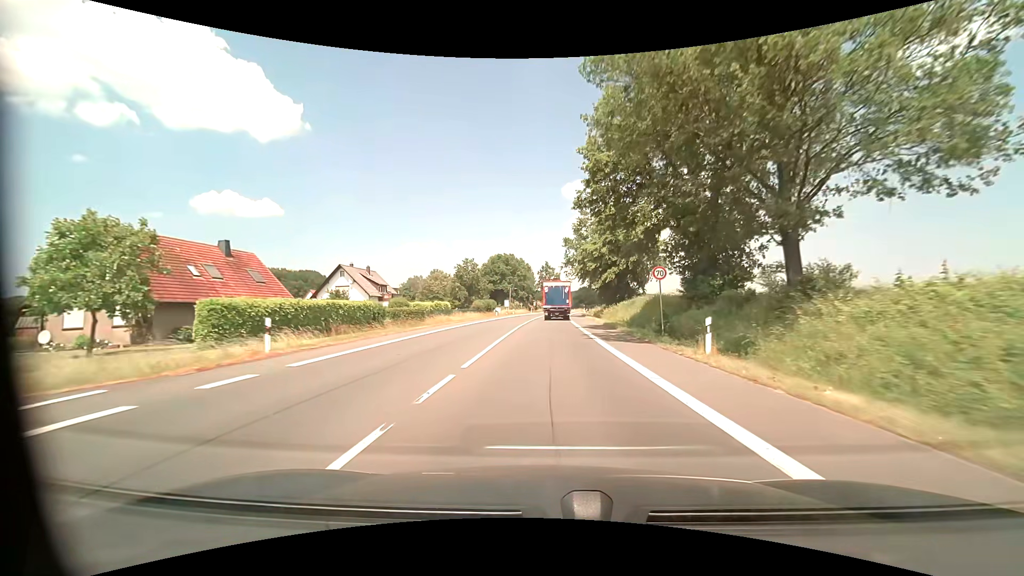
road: primary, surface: asphalt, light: Day
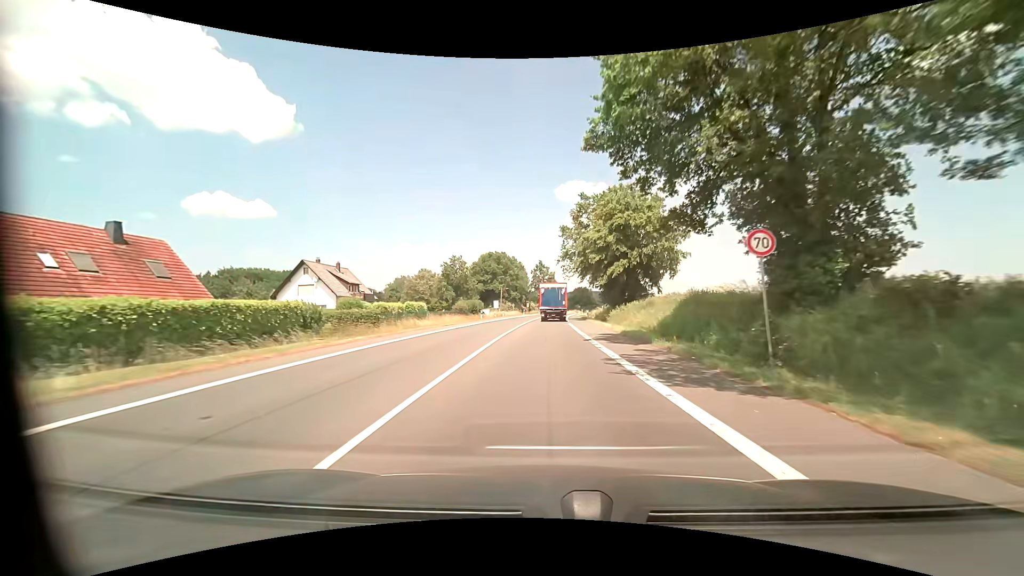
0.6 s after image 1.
(+0.1, +10.7) m; +1°
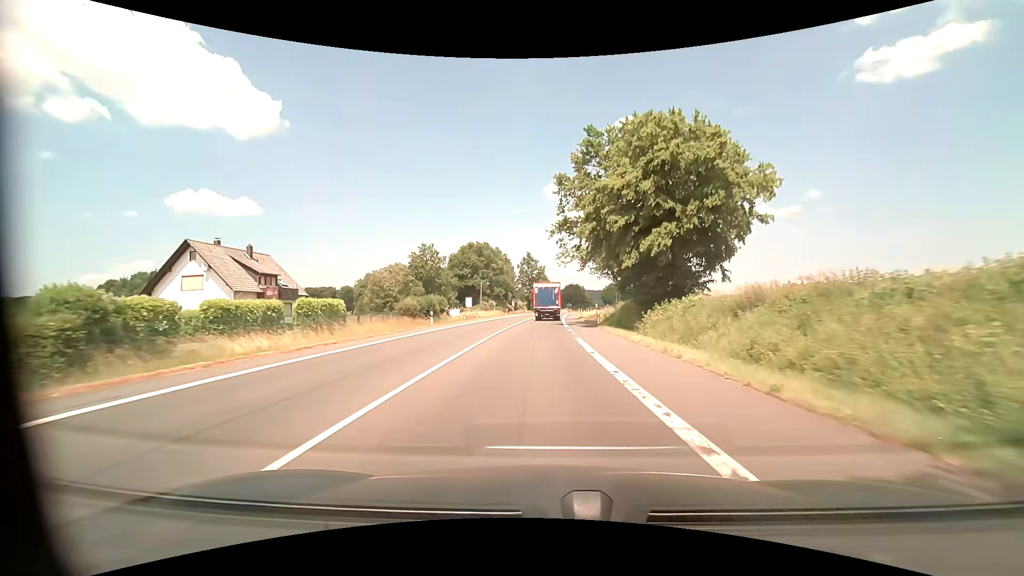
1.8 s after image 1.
(+0.2, +21.2) m; +1°
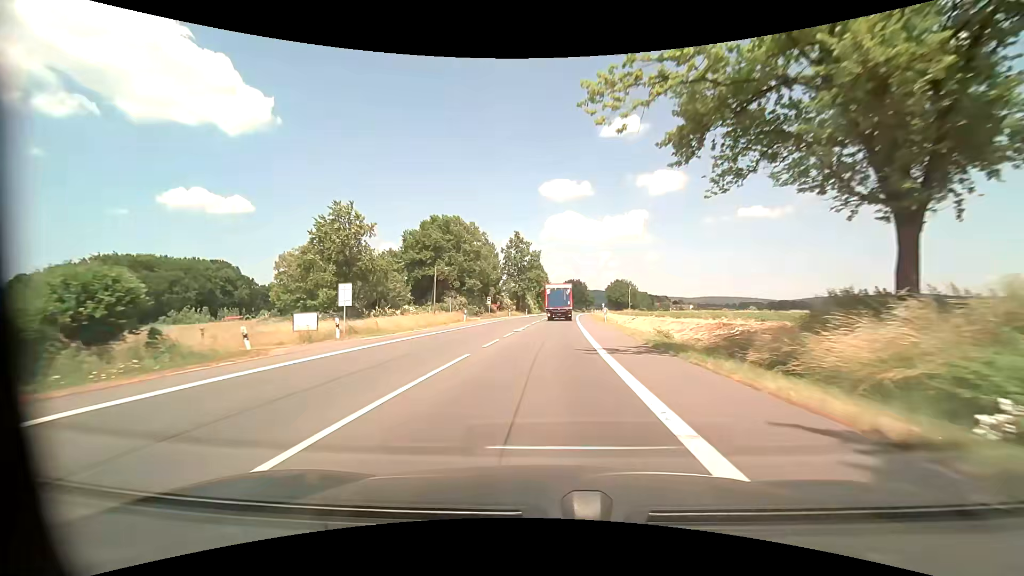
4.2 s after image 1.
(+0.1, +42.2) m; 0°
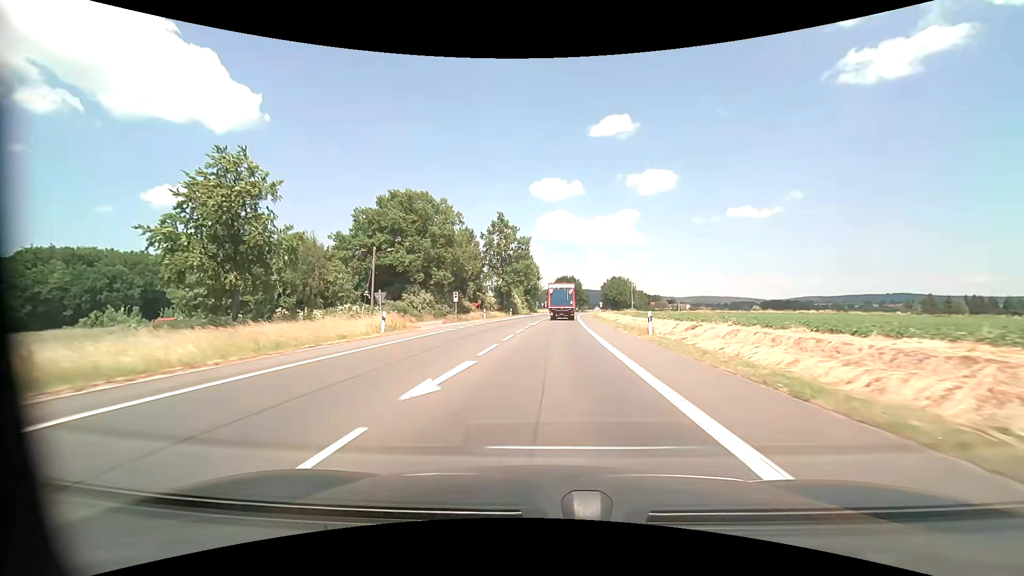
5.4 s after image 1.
(+0.3, +21.2) m; +1°
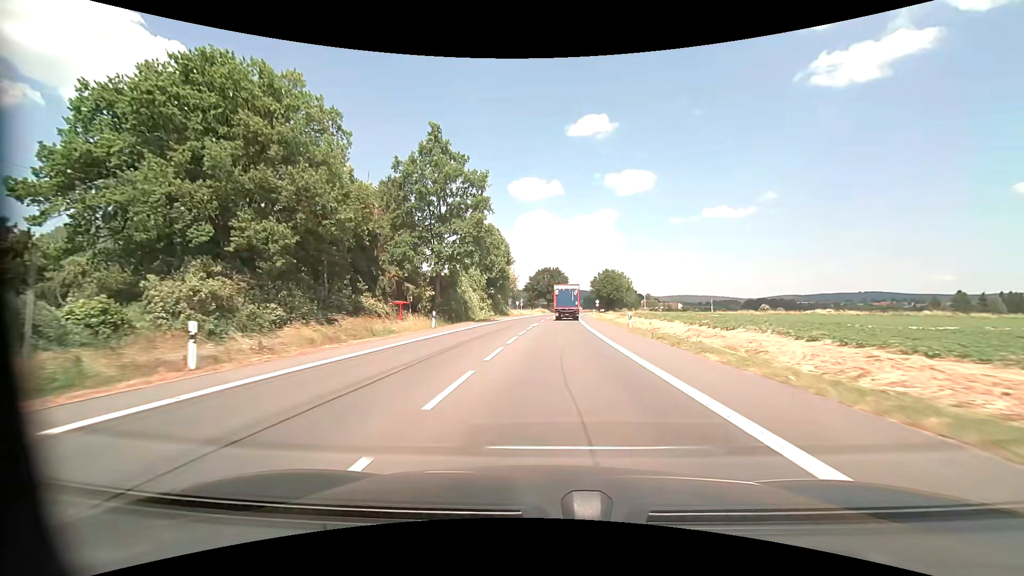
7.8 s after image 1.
(+0.8, +42.7) m; +2°
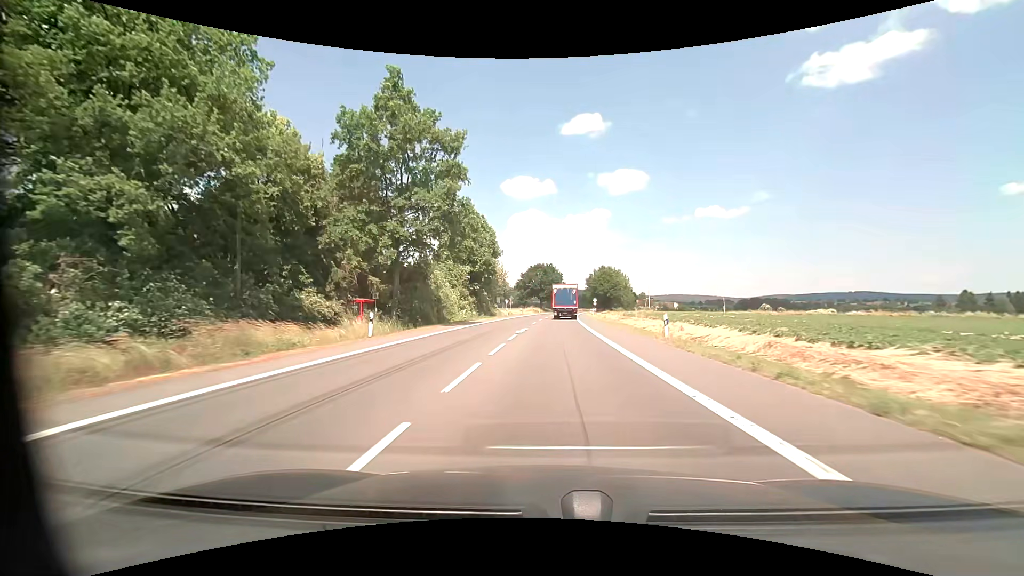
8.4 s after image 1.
(+0.1, +10.7) m; +1°
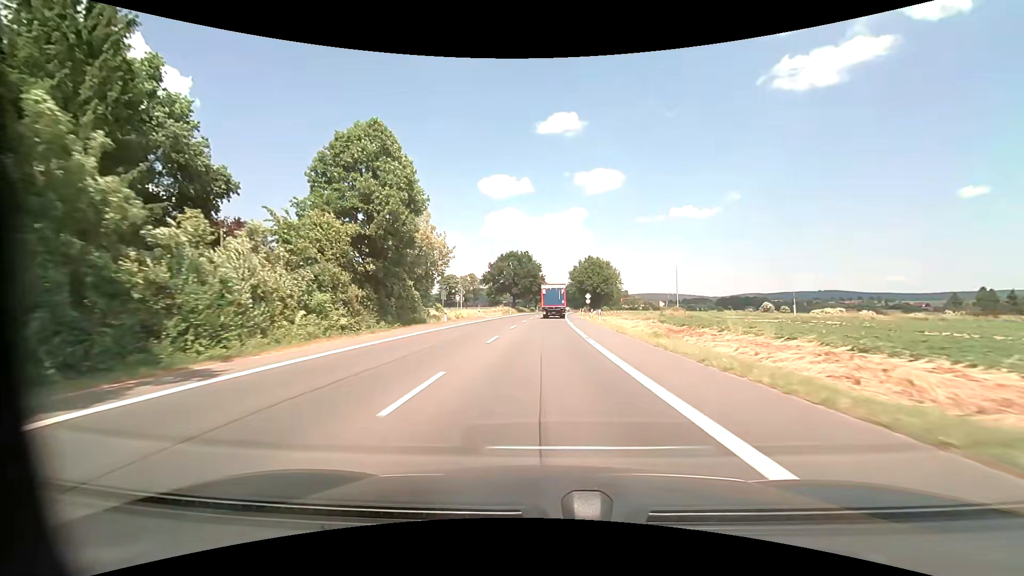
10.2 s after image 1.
(+0.7, +32.0) m; +3°
(0, +10) (0, +20) (0, +30) (0, +40) (+1, +50) (+1, +60) (+1, +70) (+1, +80) (+2, +90) (+2, +100) m
